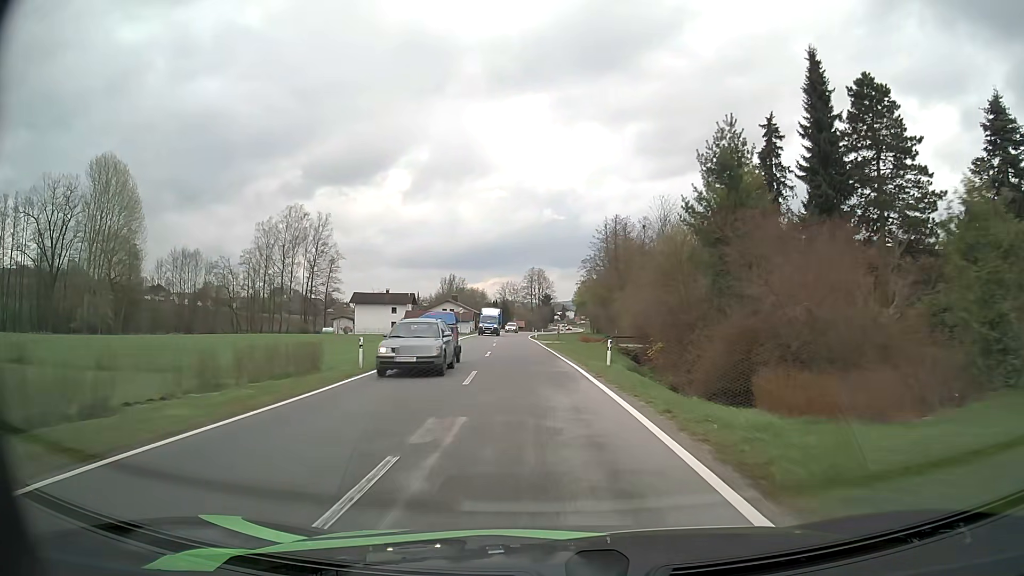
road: tertiary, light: Day
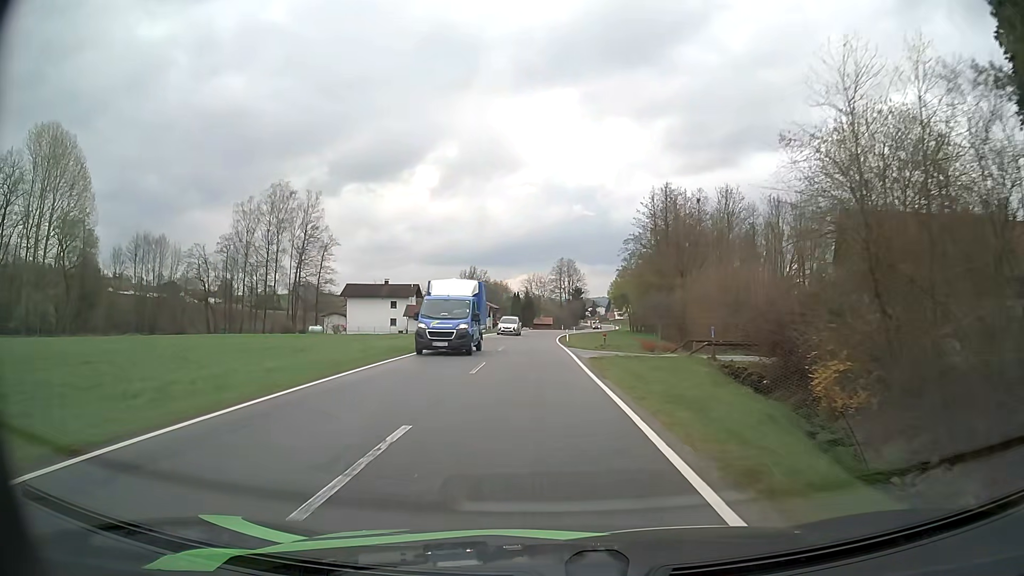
(-0.5, +22.8) m; -2°
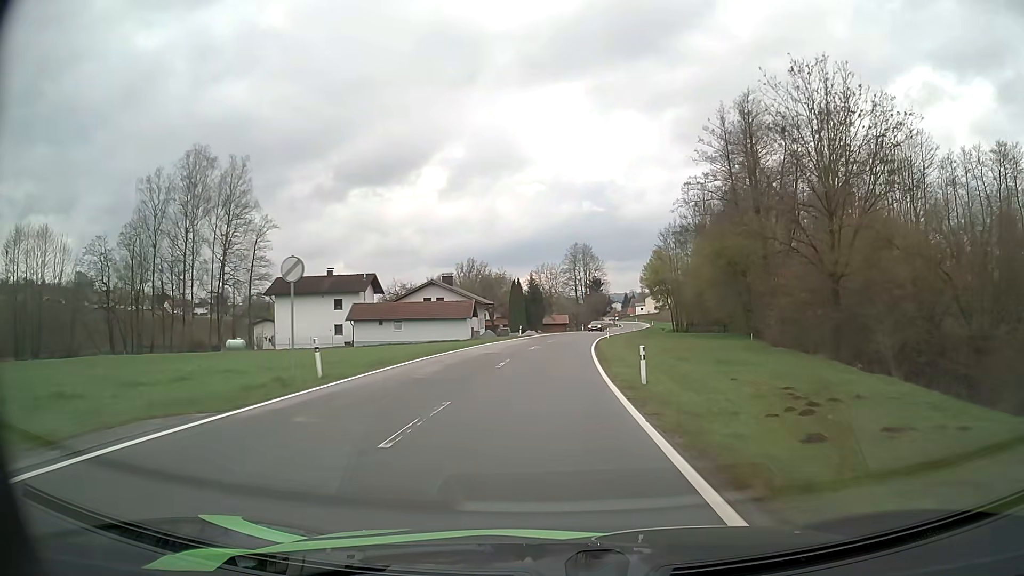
(-0.4, +33.8) m; -1°
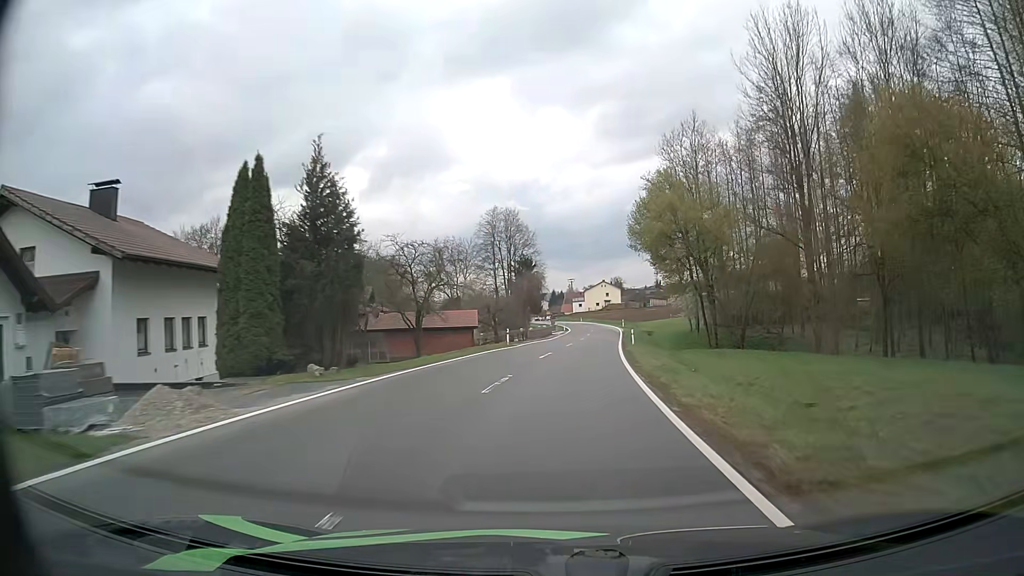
(+2.4, +55.3) m; +7°
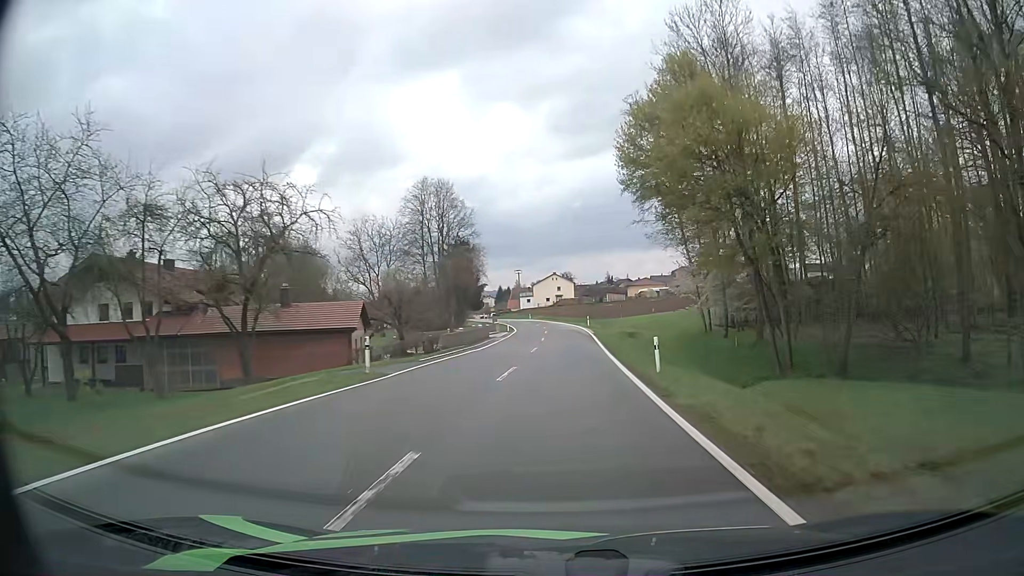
(+0.7, +22.0) m; +4°
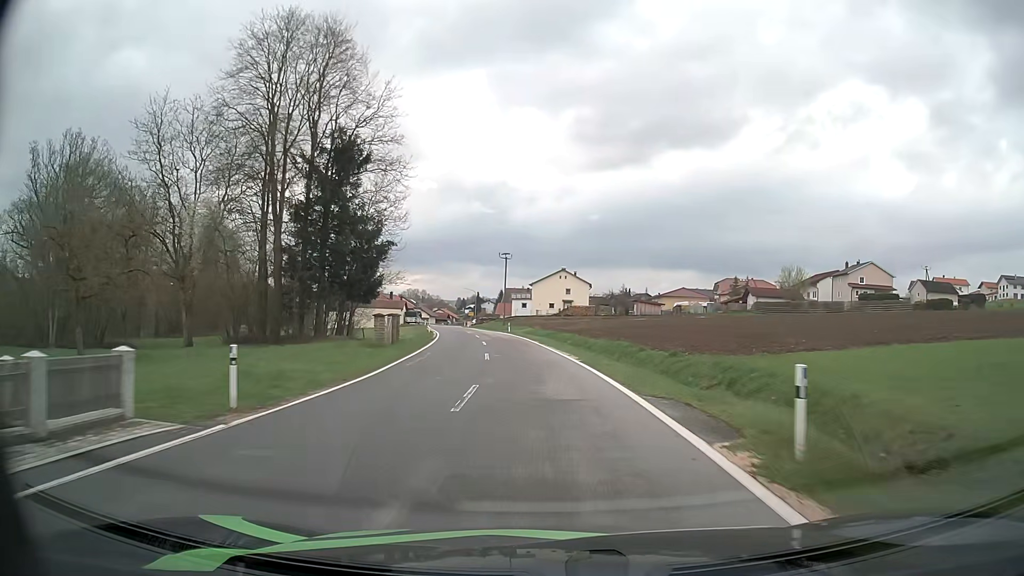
(+1.1, +53.3) m; 0°
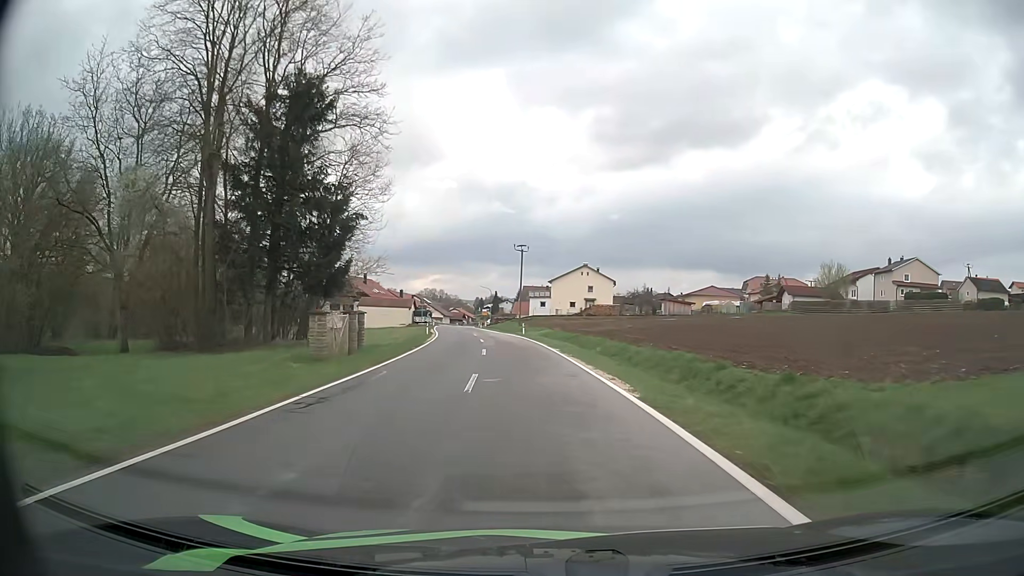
(-0.2, +10.1) m; -2°
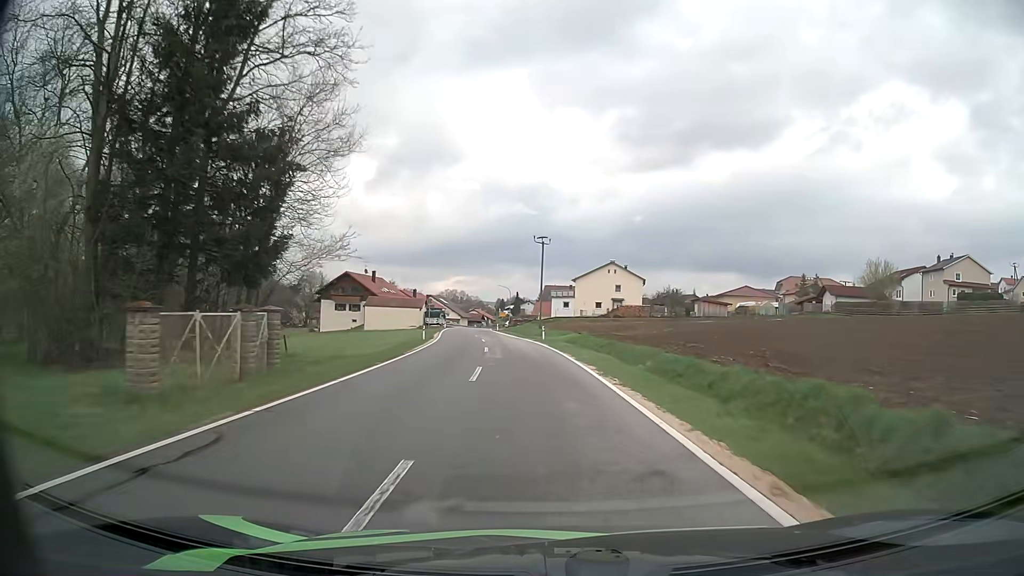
(-0.1, +9.8) m; -2°
